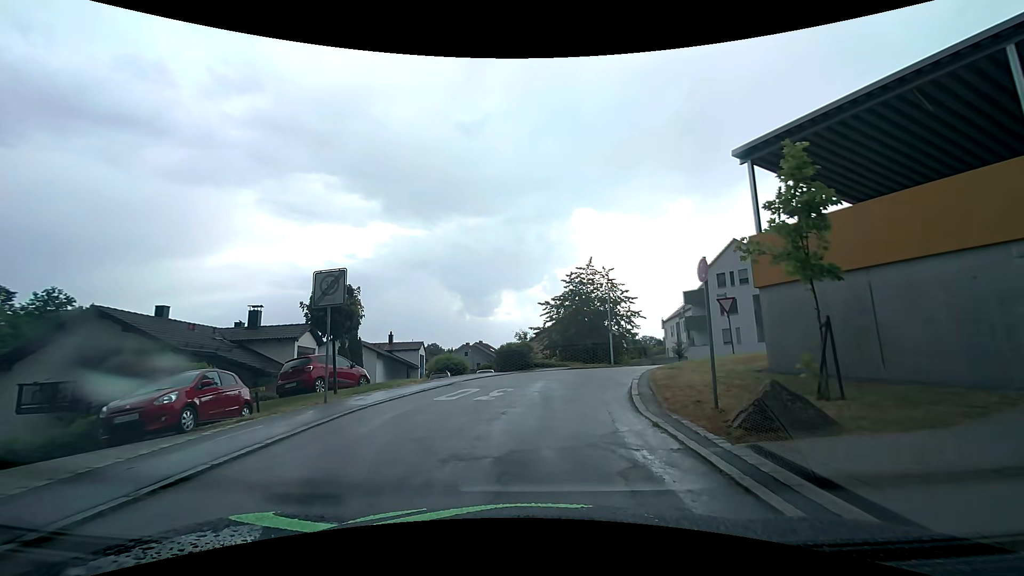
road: residential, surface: asphalt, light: Day
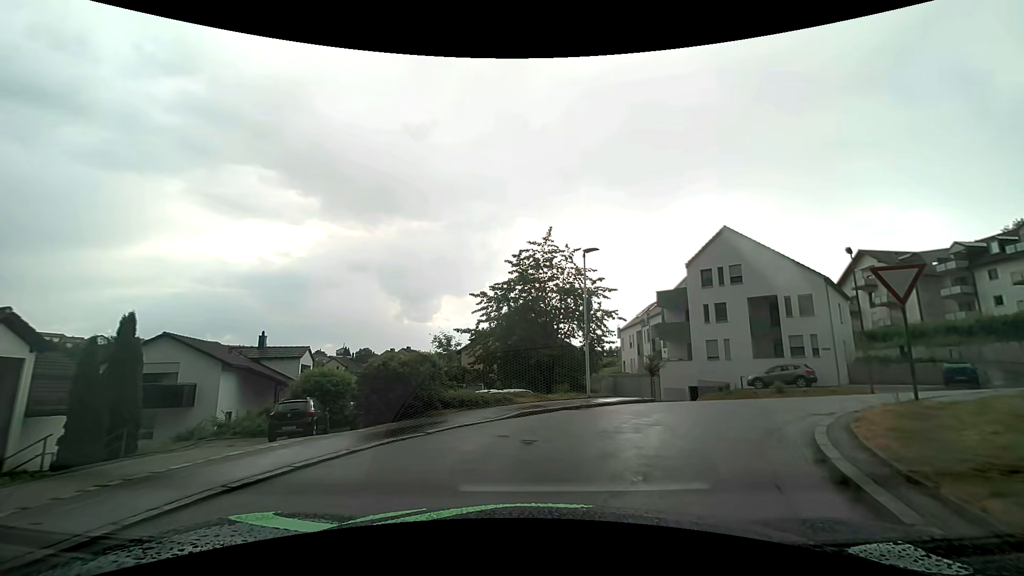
(+0.6, +13.1) m; +8°
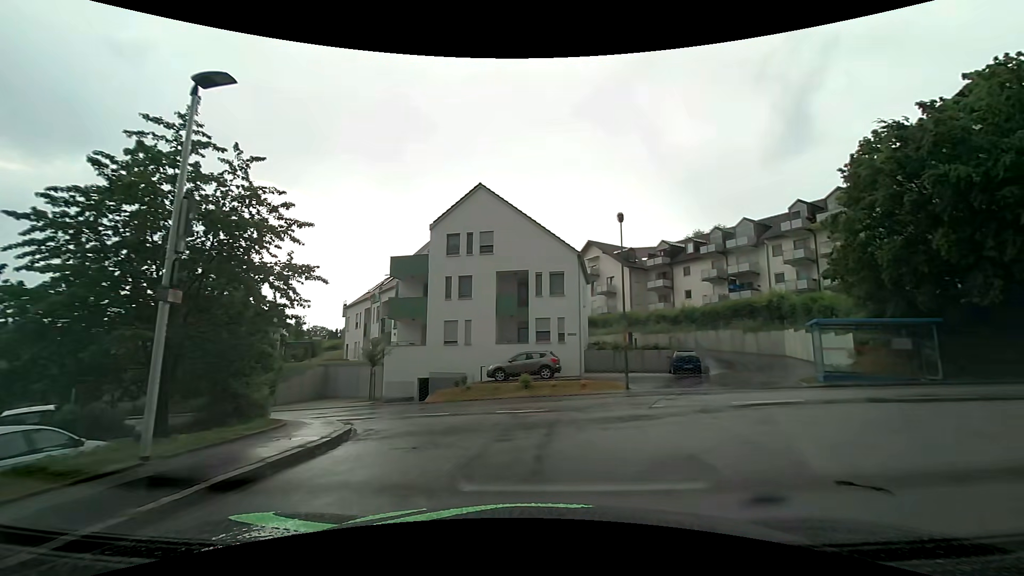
(+2.1, +10.2) m; +30°
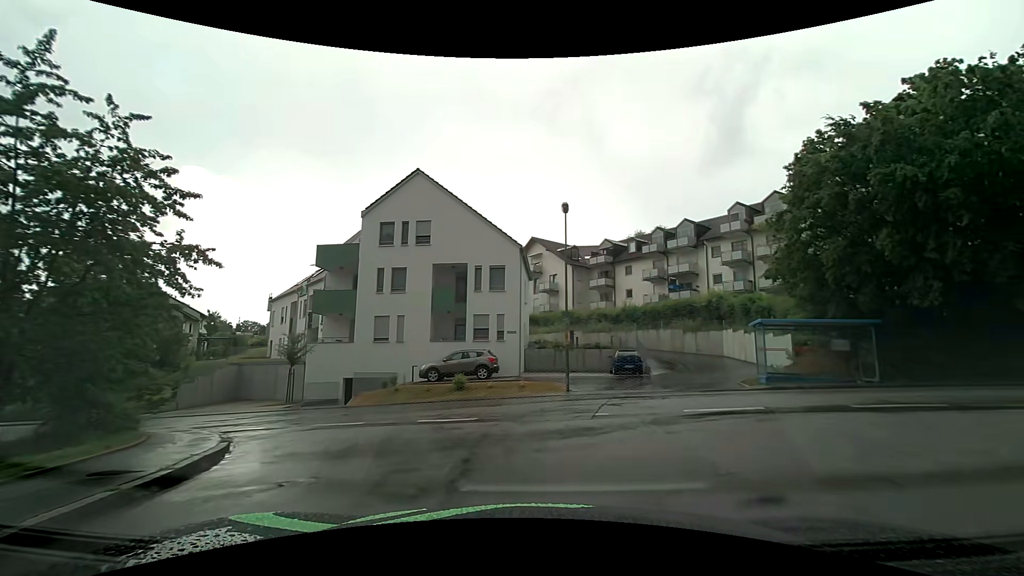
(+0.1, +1.8) m; +6°
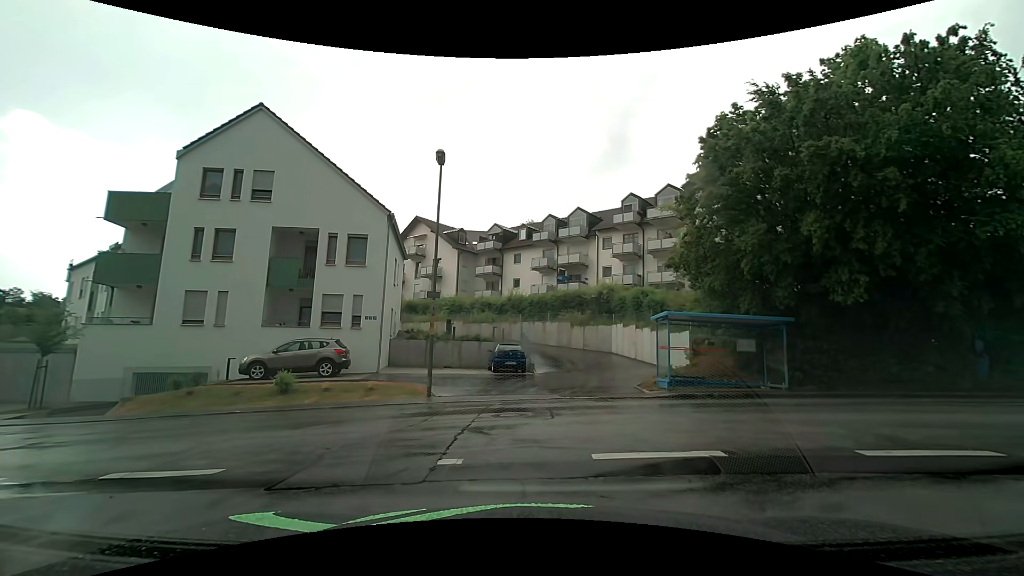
(+0.7, +4.8) m; +12°
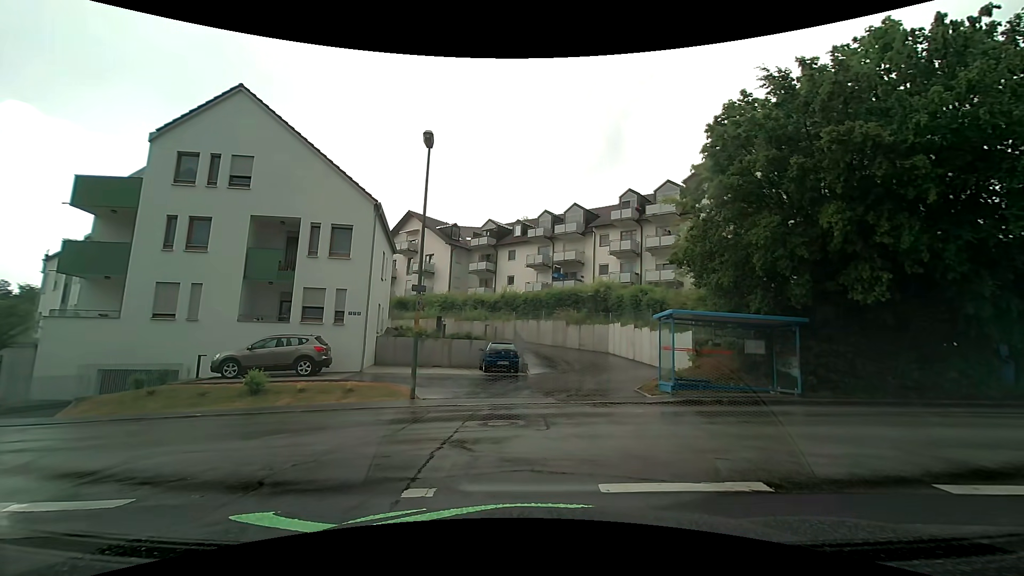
(0.0, +1.2) m; 0°
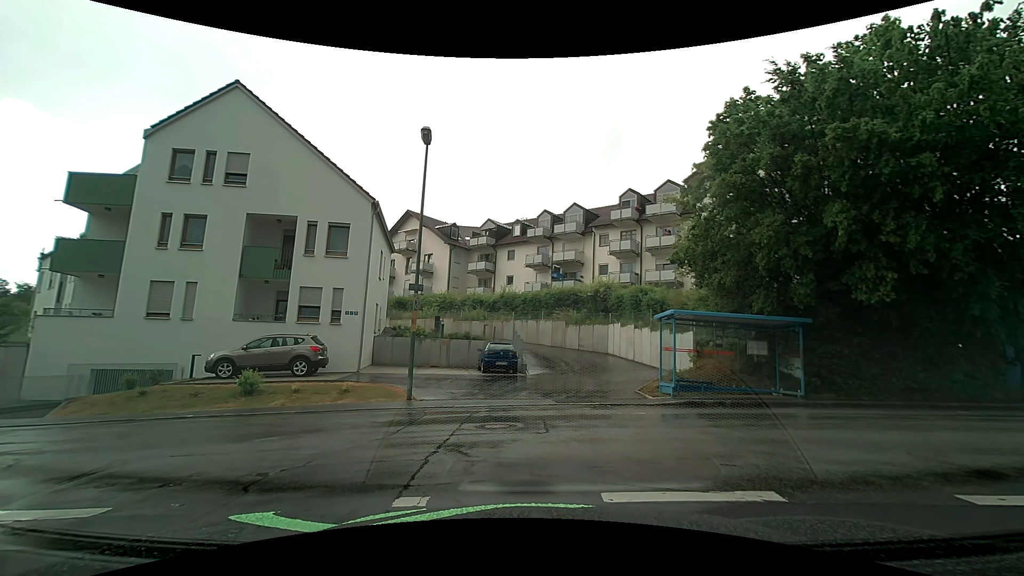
(0.0, +0.3) m; 0°
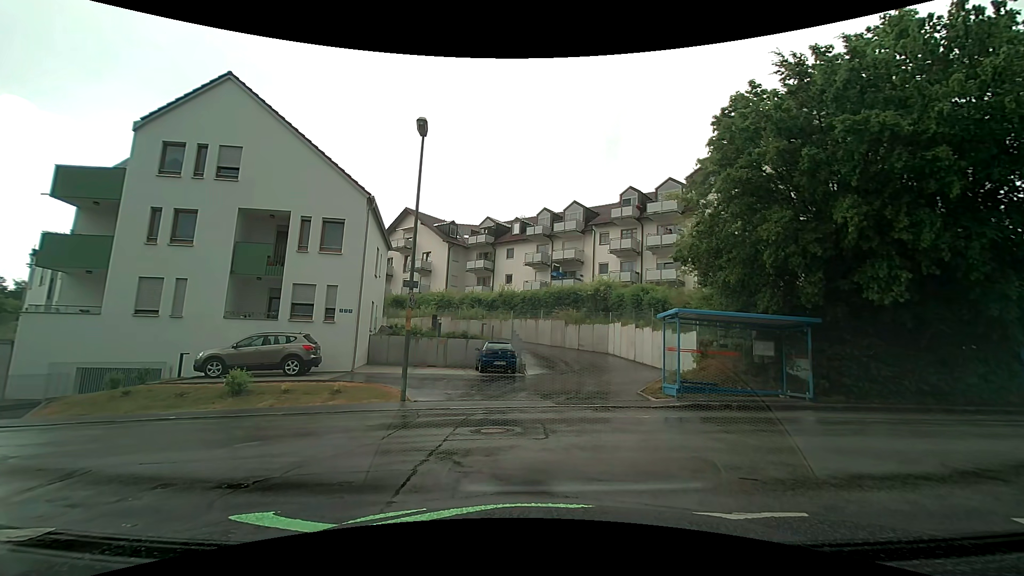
(0.0, +0.5) m; 0°
